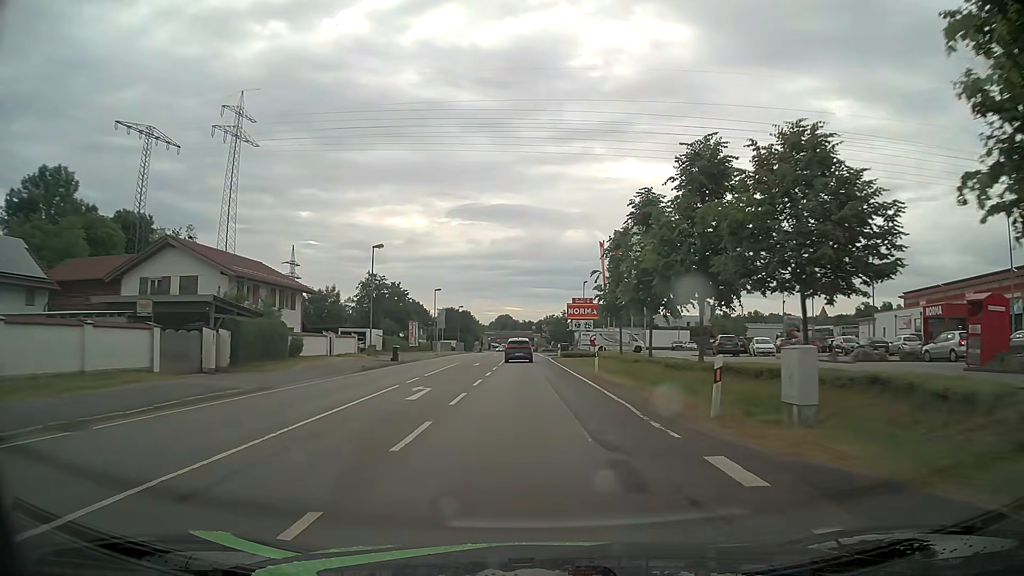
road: primary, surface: asphalt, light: Day
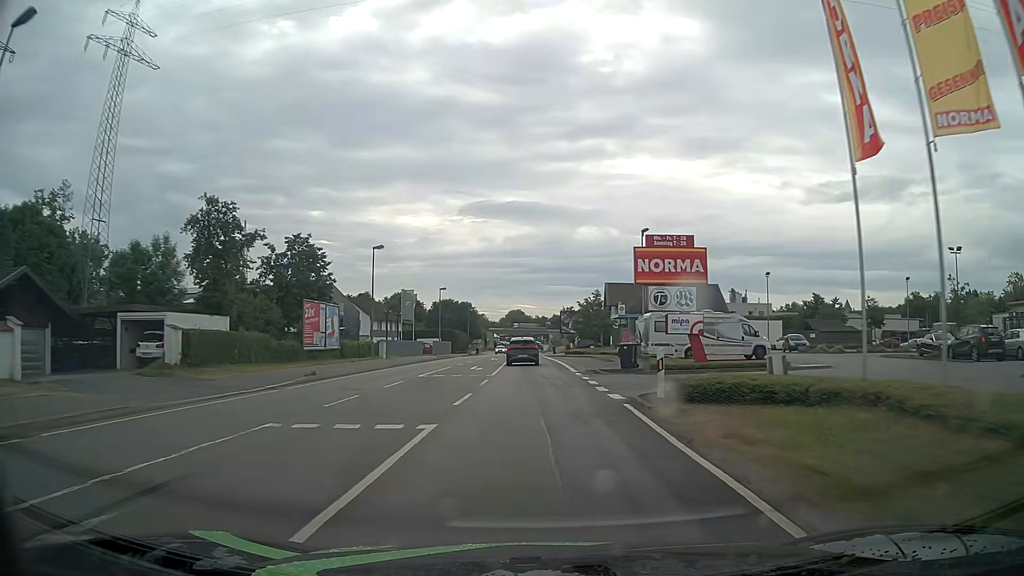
(-0.5, +37.9) m; -1°
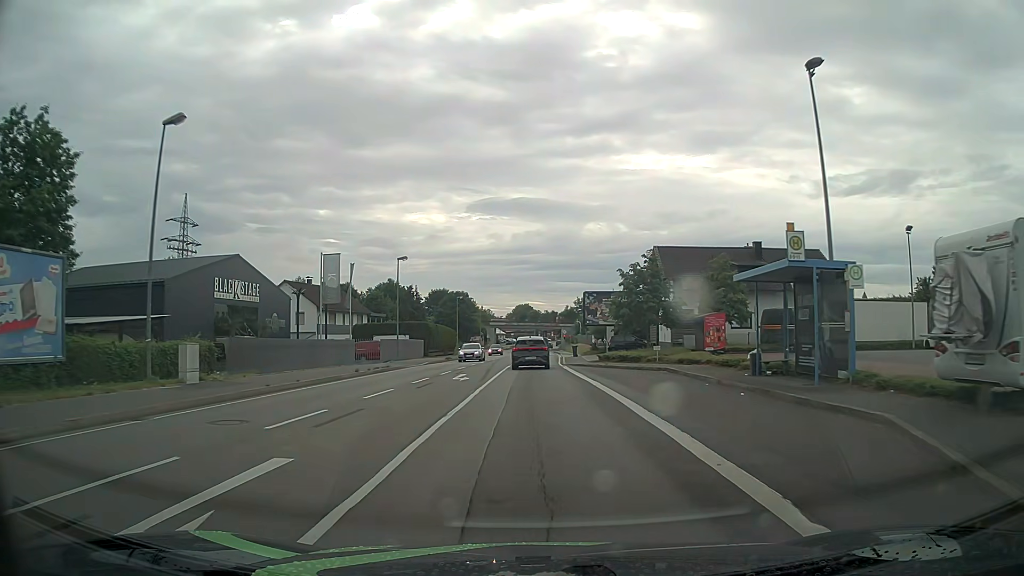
(0.0, +28.9) m; 0°
(0, +10) (0, +20) (0, +30) (0, +40) (0, +50) (0, +60) (+1, +70) (+1, +80) (+1, +90) (+1, +100) m
